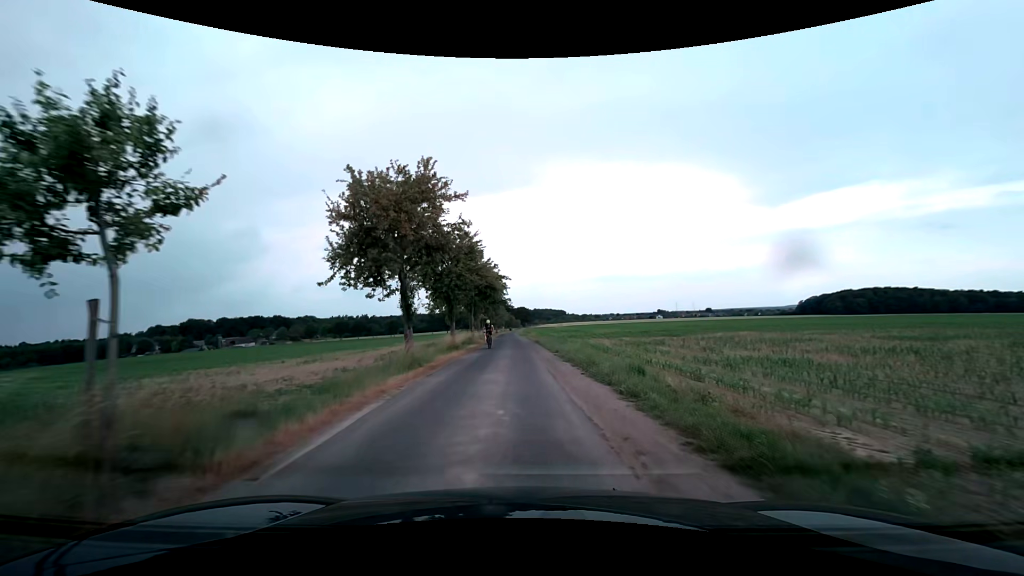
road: unclassified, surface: asphalt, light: Day
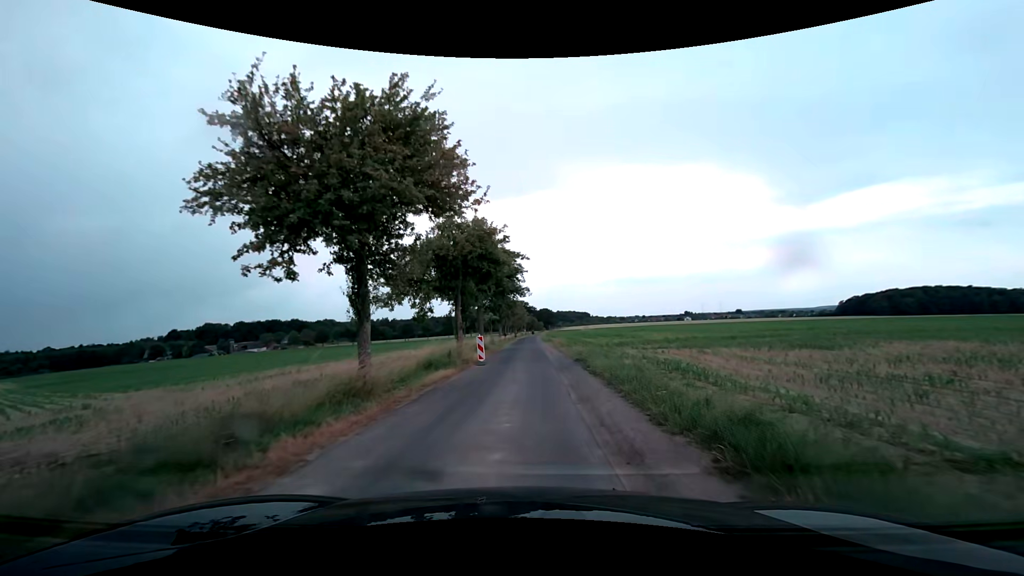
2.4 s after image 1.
(-0.1, +21.0) m; -2°
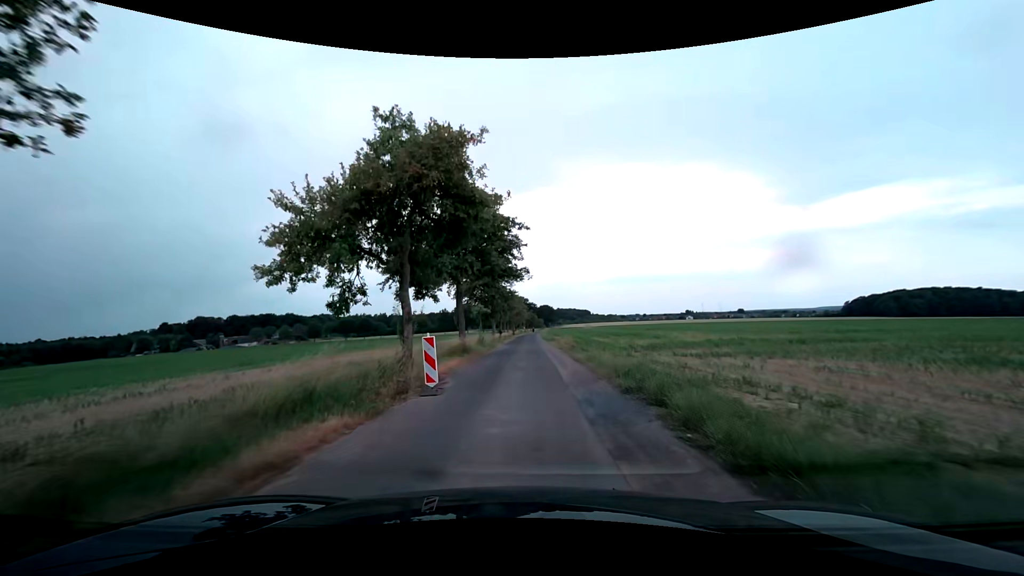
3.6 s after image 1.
(0.0, +11.5) m; 0°
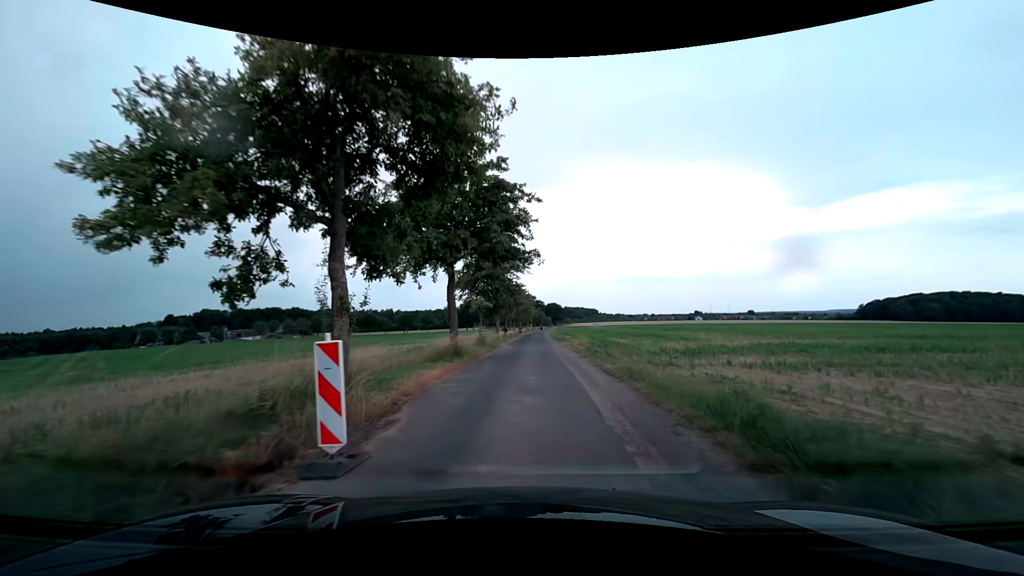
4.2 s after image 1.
(-0.1, +6.3) m; -1°
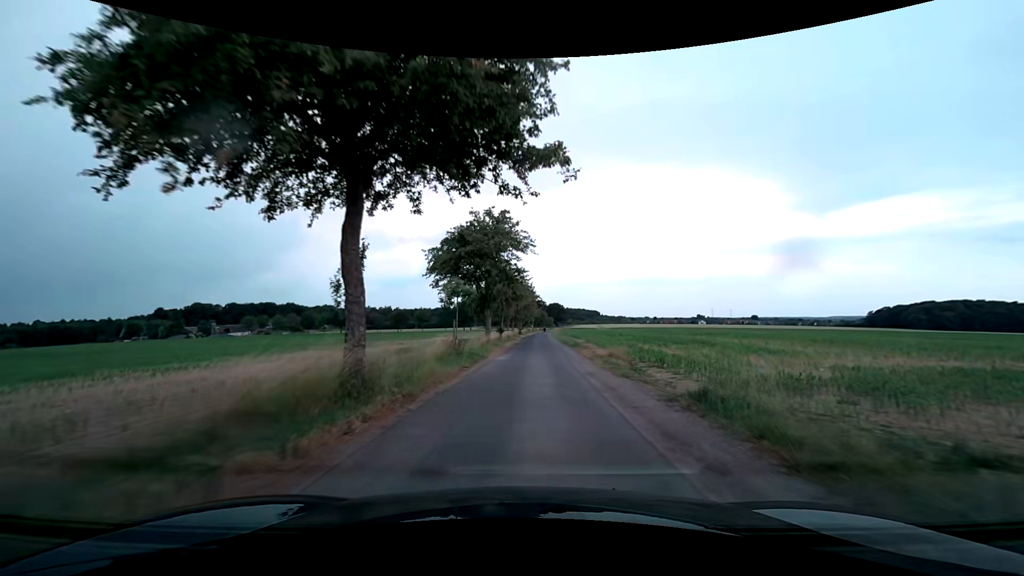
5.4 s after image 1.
(-0.1, +14.0) m; -1°
(0, +10) (0, +20) (+1, +30) (+1, +40) (+1, +50) (+1, +60) (+2, +70) (+2, +80) (+2, +90) (+3, +100) m
